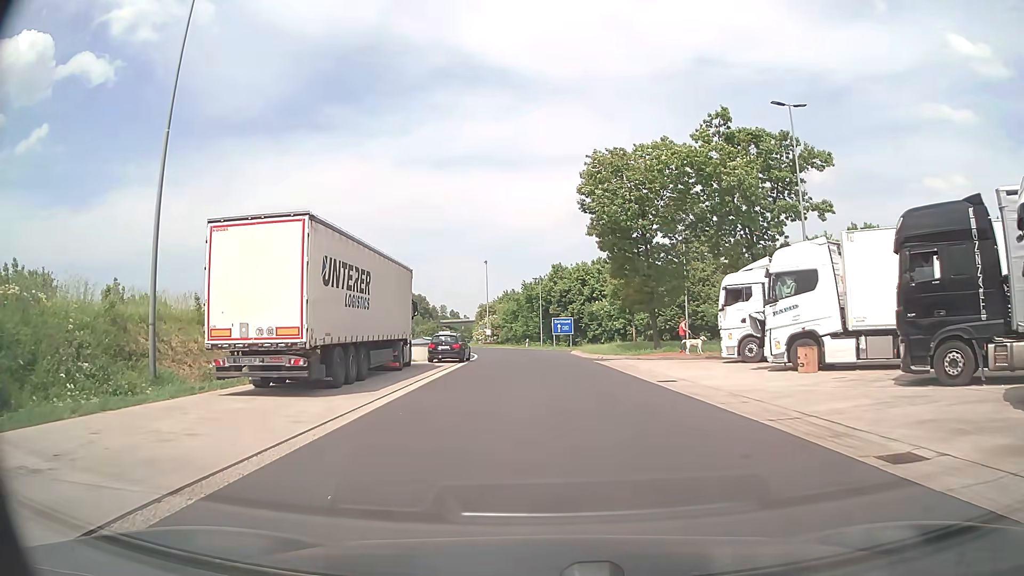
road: service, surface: asphalt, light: Day
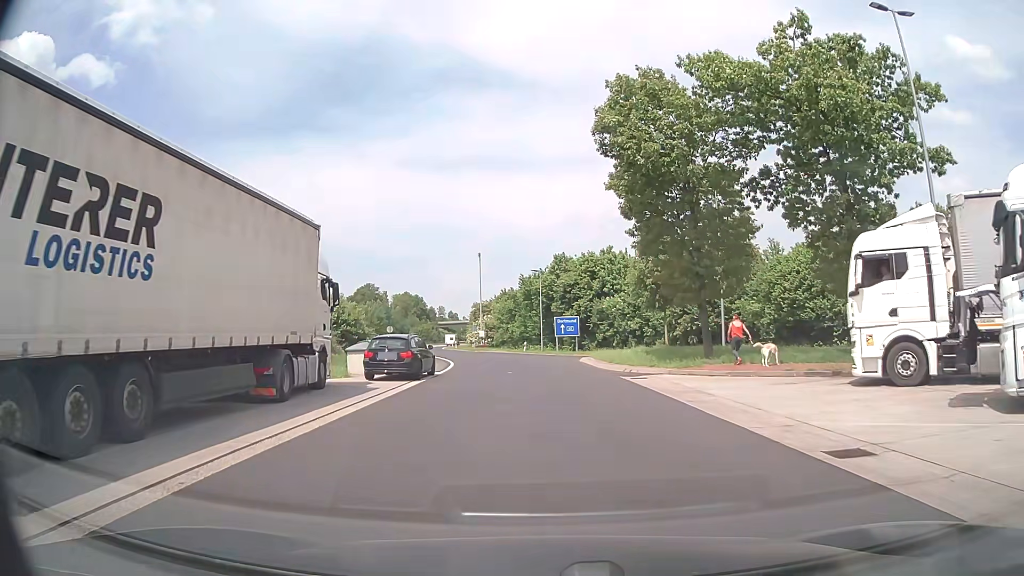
(+0.1, +11.9) m; 0°
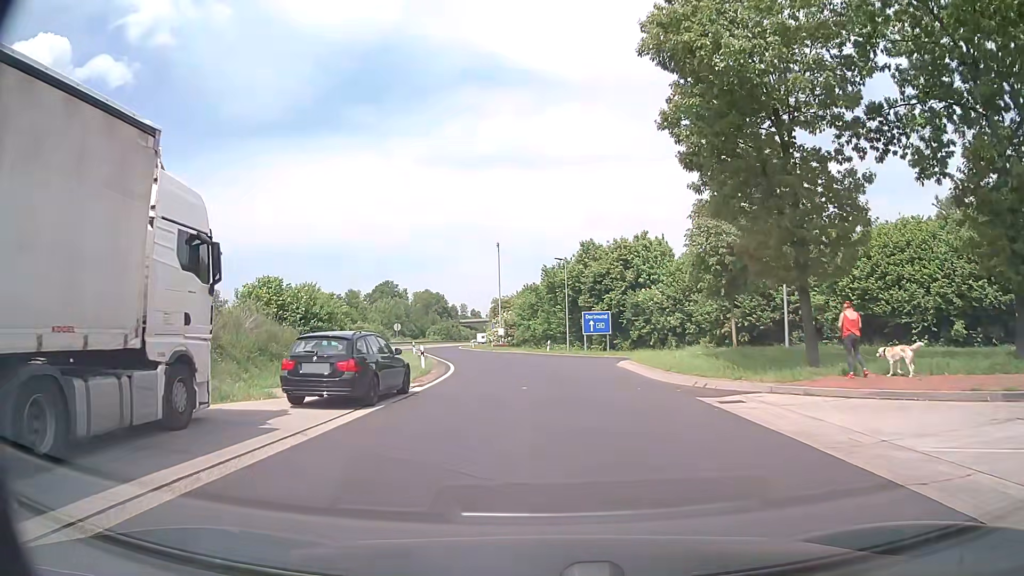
(-0.1, +8.4) m; -2°
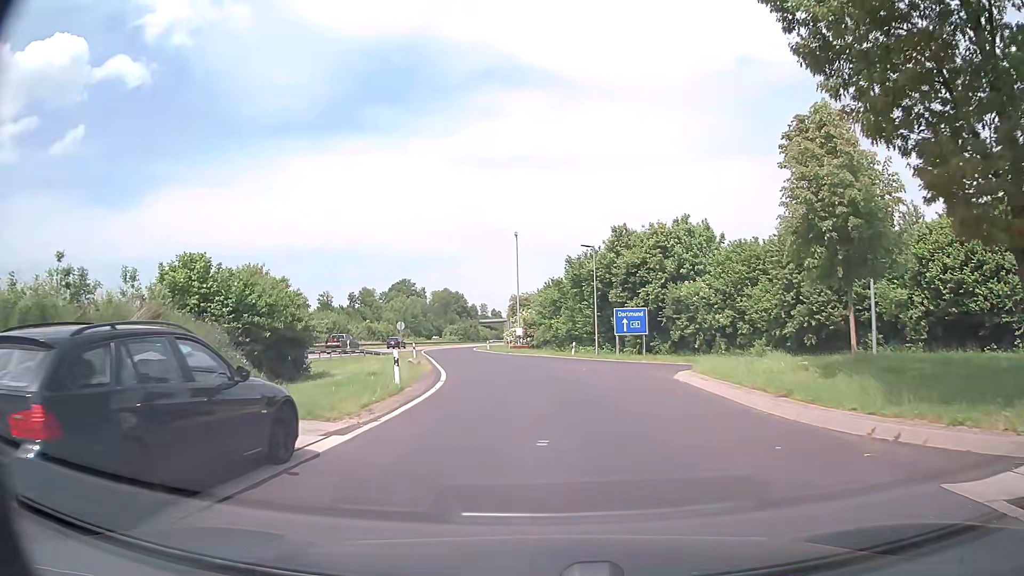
(-0.2, +8.7) m; -2°
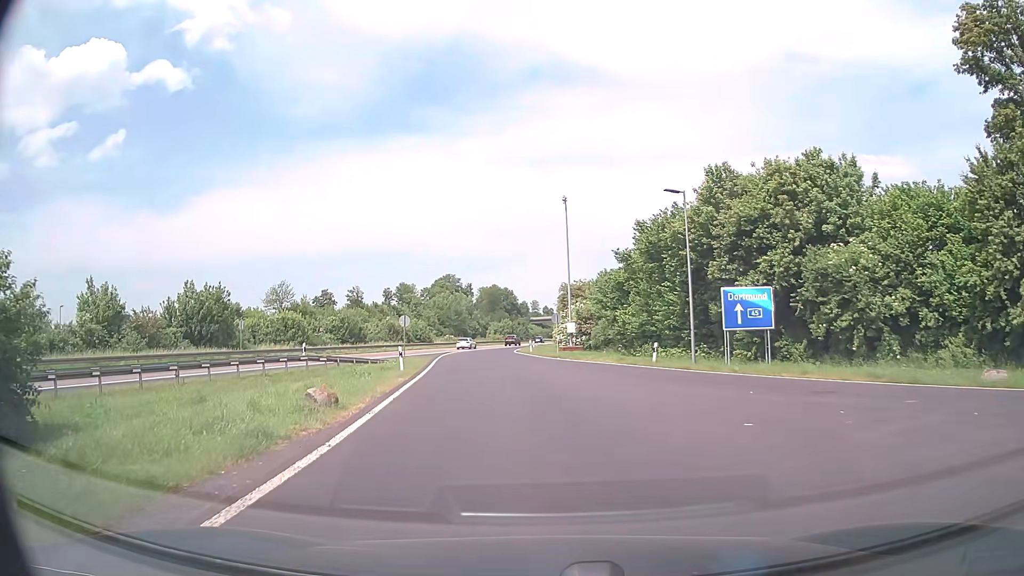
(-0.4, +18.0) m; -4°
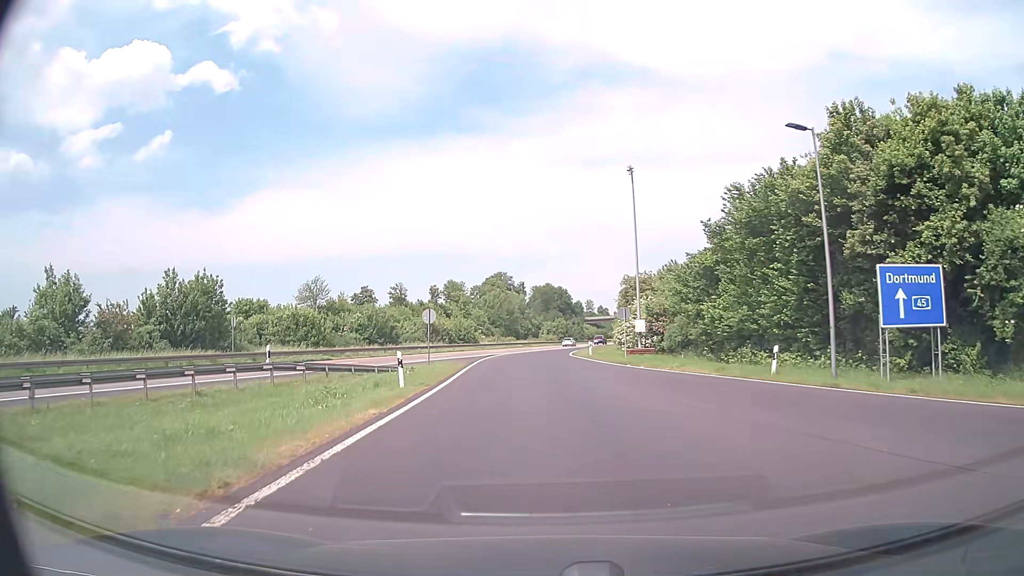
(-0.5, +10.2) m; -5°
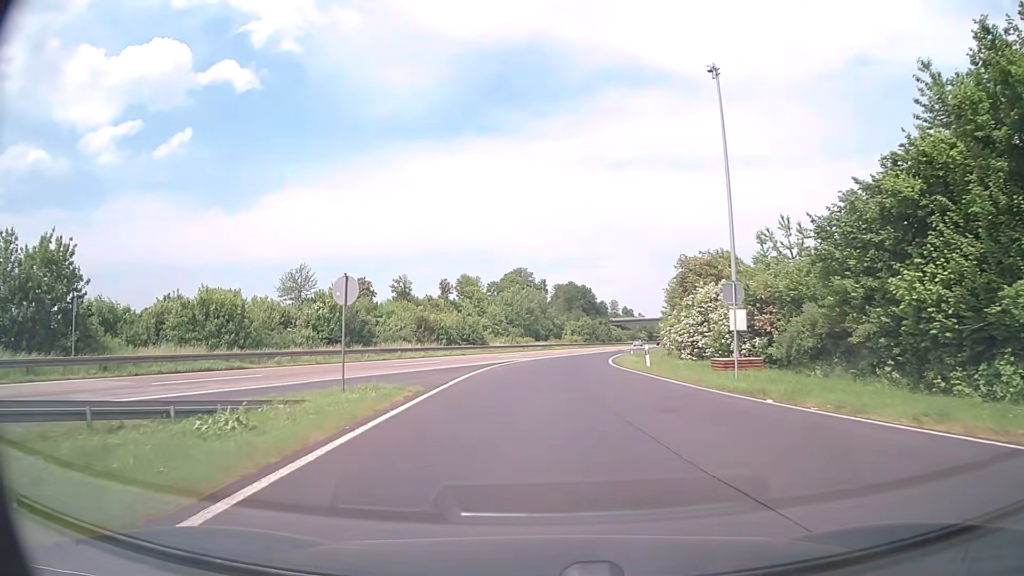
(-0.4, +18.4) m; -2°
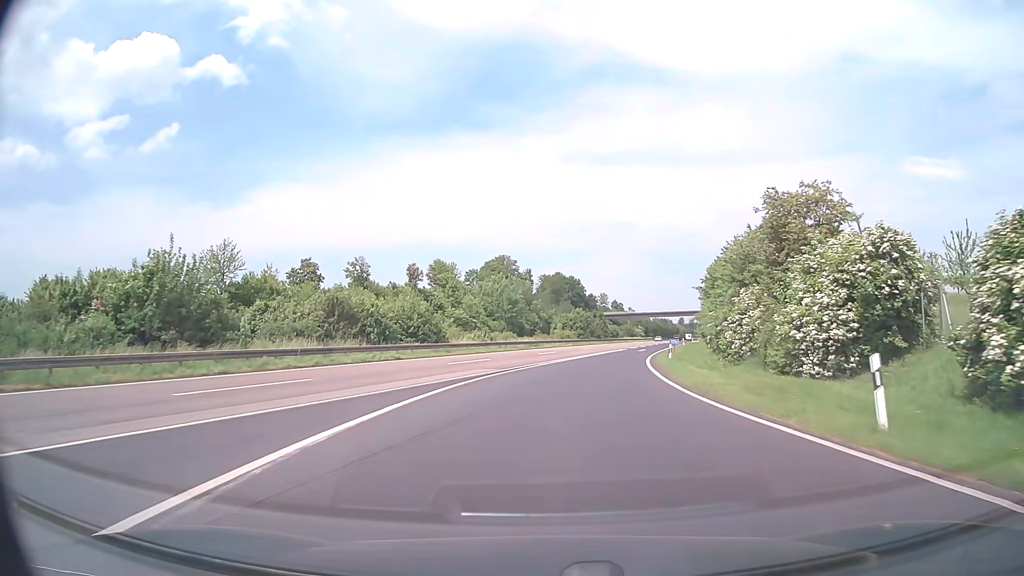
(+0.1, +22.7) m; +1°
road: motorway_link
(0, +10) (+1, +20) (+2, +30) (+4, +40) (+6, +50) (+8, +59) (+10, +69) (+12, +79) (+15, +88) (+17, +98) m
